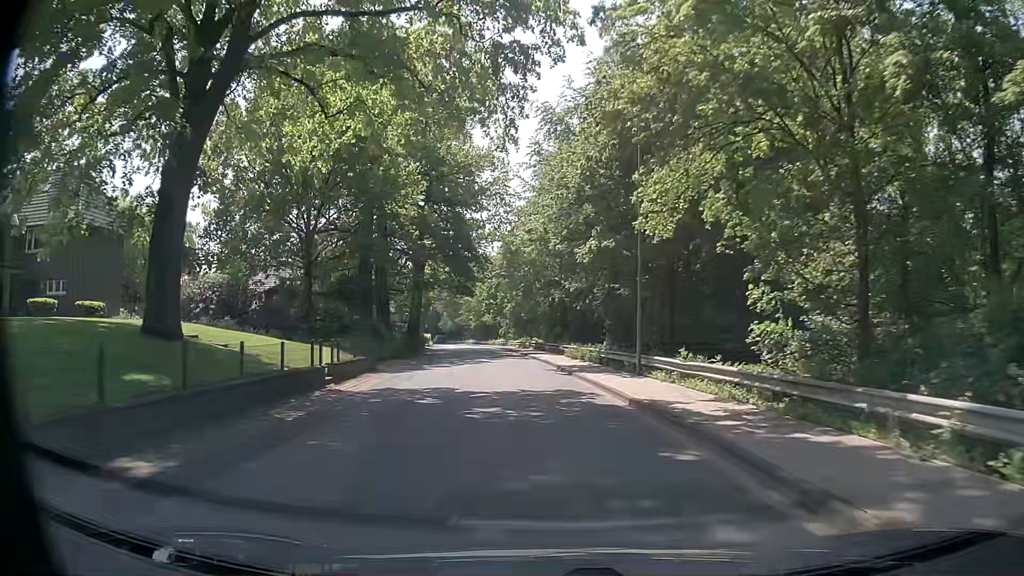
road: tertiary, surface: asphalt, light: Day
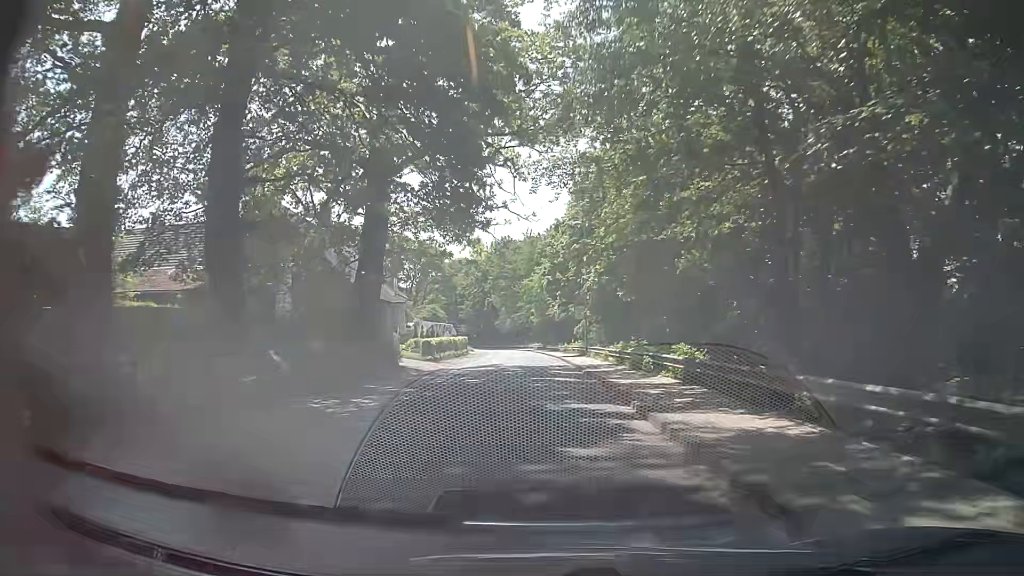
(-2.4, +37.9) m; -6°
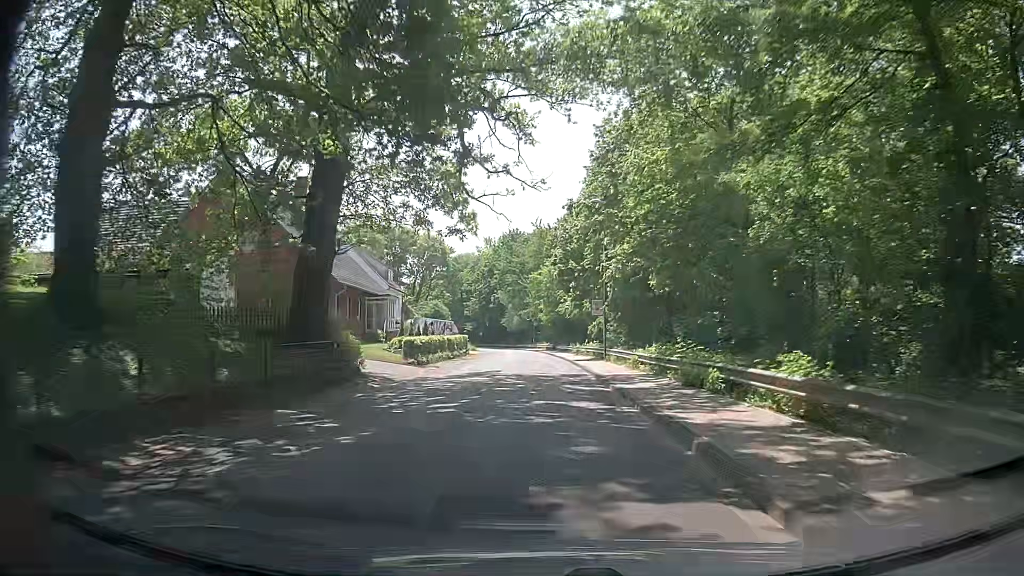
(-0.1, +7.6) m; 0°
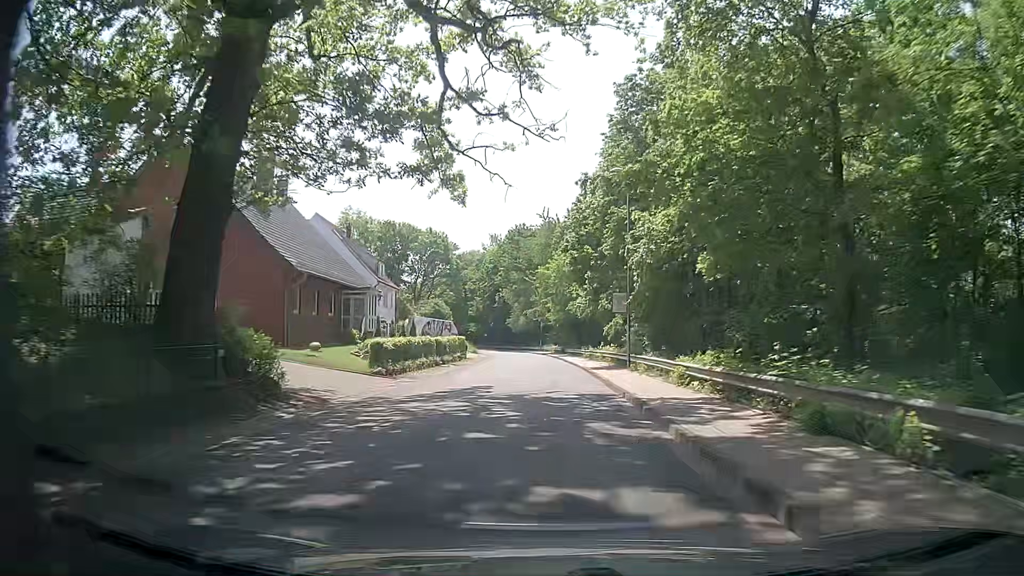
(-0.1, +7.6) m; -1°
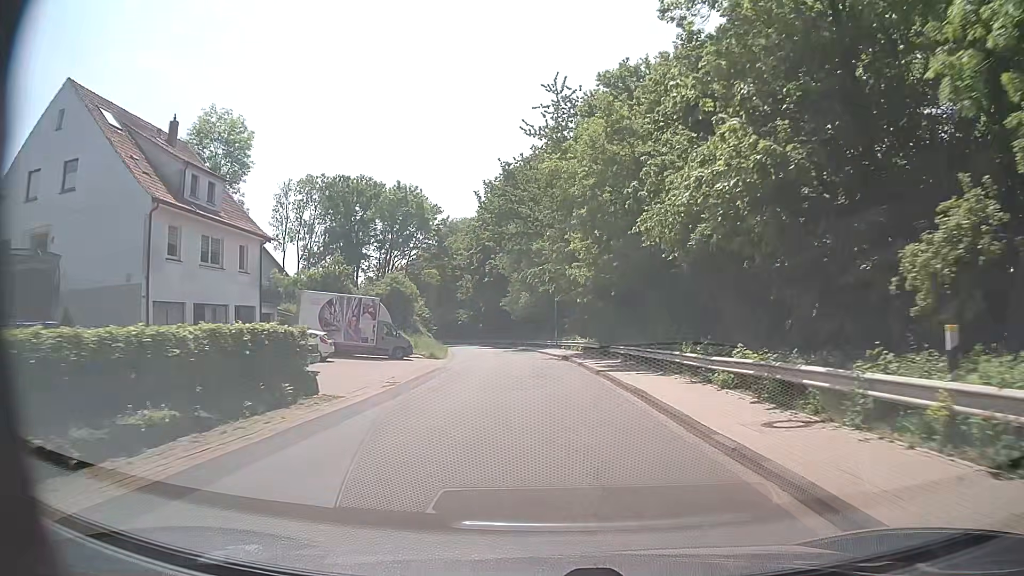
(-0.7, +38.3) m; -2°
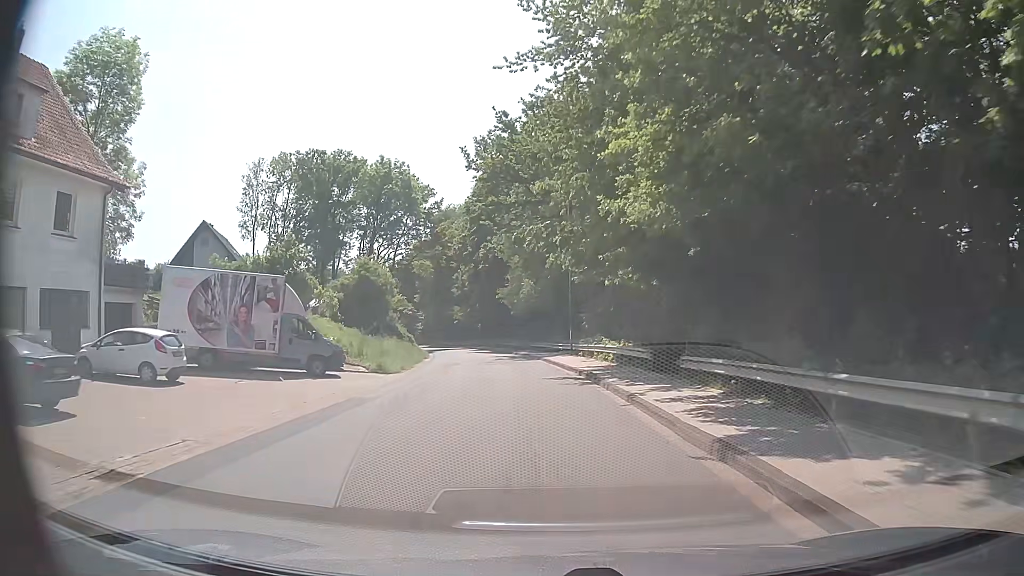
(0.0, +15.4) m; -1°
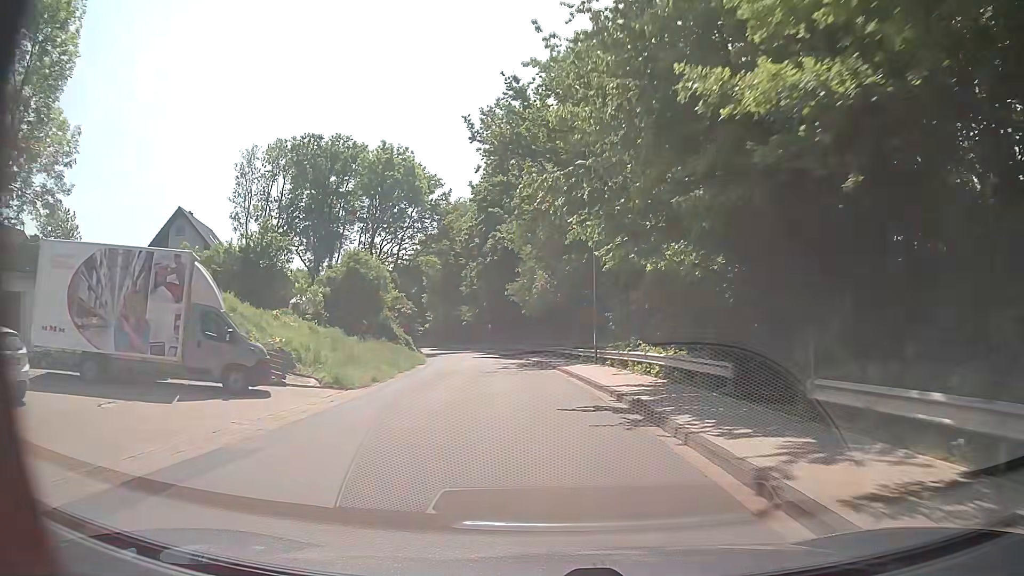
(-0.1, +7.7) m; -1°
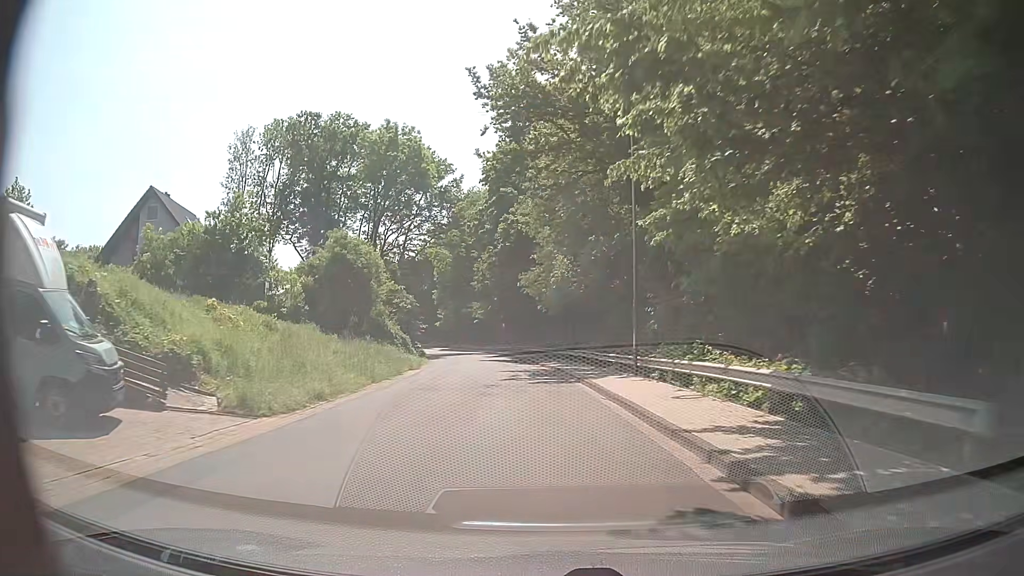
(-0.1, +7.6) m; -1°
(0, +10) (-1, +20) (-1, +30) (-2, +40) (-4, +50) (-5, +60) (-7, +70) (-9, +79) (-12, +89) (-15, +99) m
